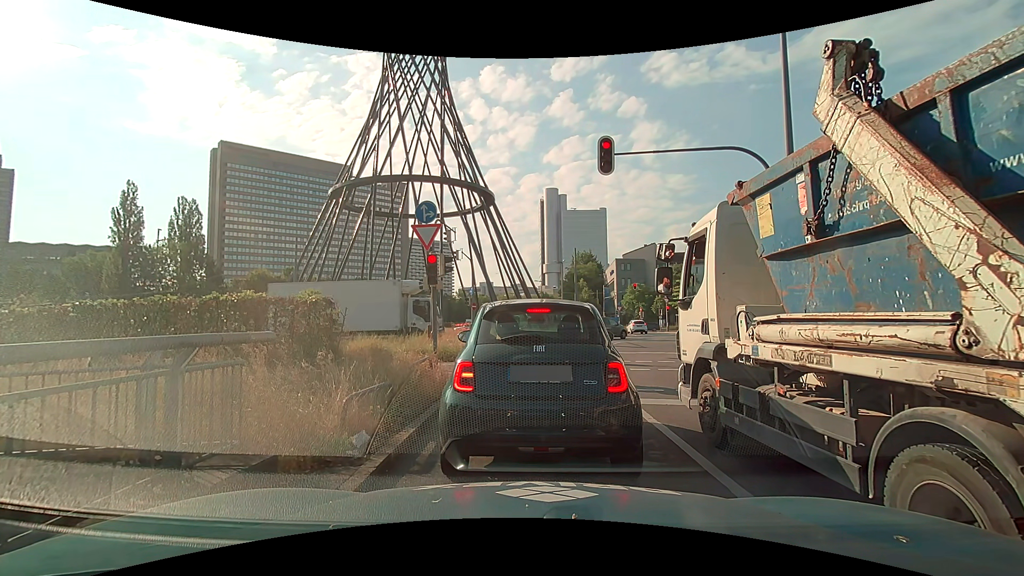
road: trunk_link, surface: asphalt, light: Day
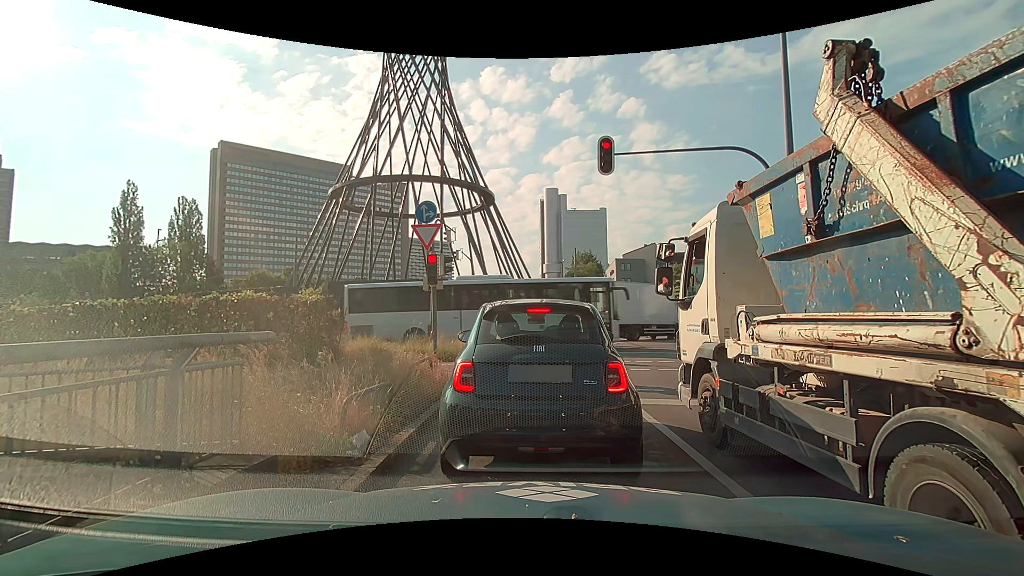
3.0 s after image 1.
(0.0, 0.0) m; 0°
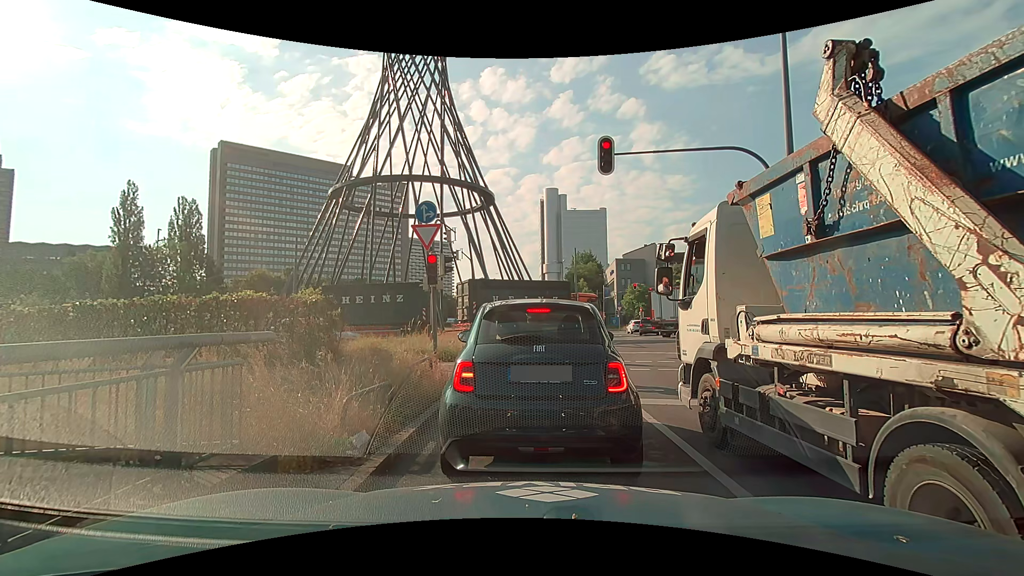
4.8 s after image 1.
(0.0, 0.0) m; 0°
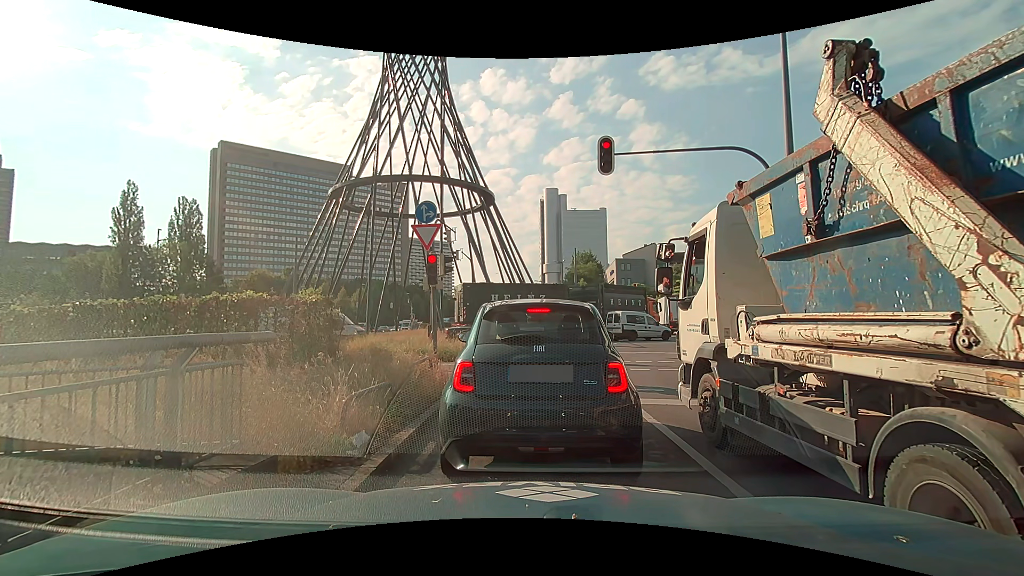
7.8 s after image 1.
(0.0, 0.0) m; 0°
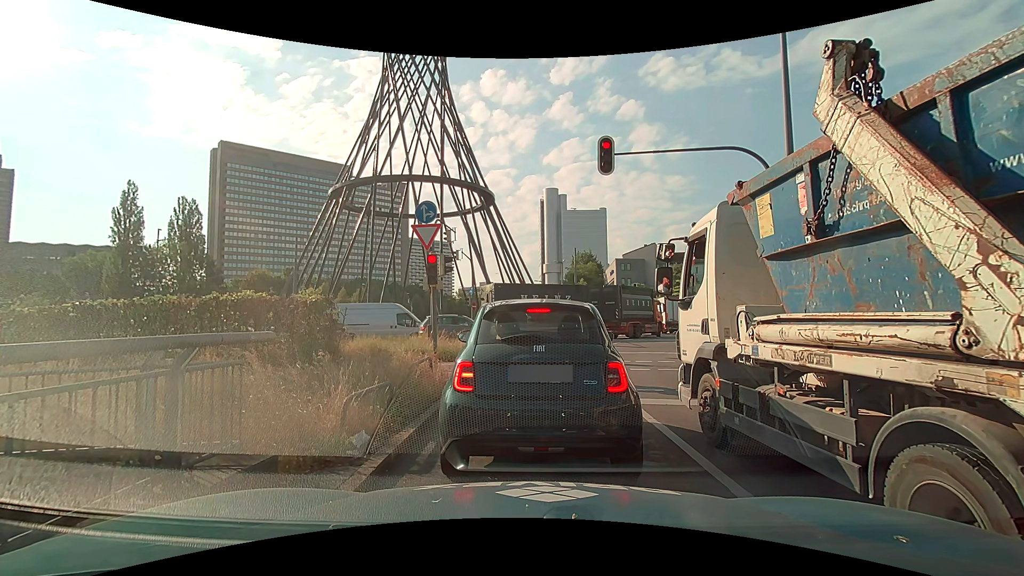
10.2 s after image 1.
(0.0, 0.0) m; 0°
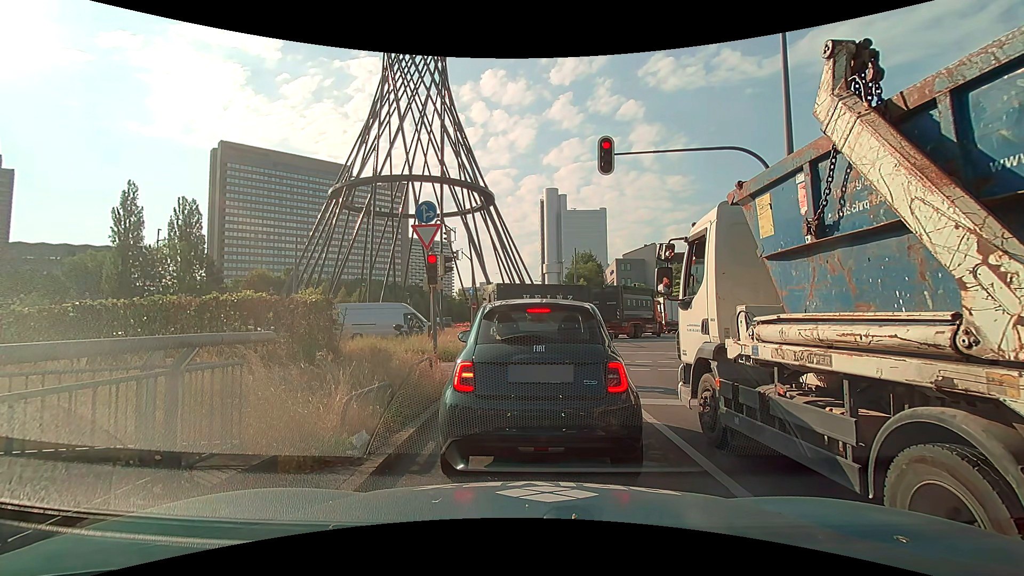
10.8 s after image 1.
(0.0, 0.0) m; 0°
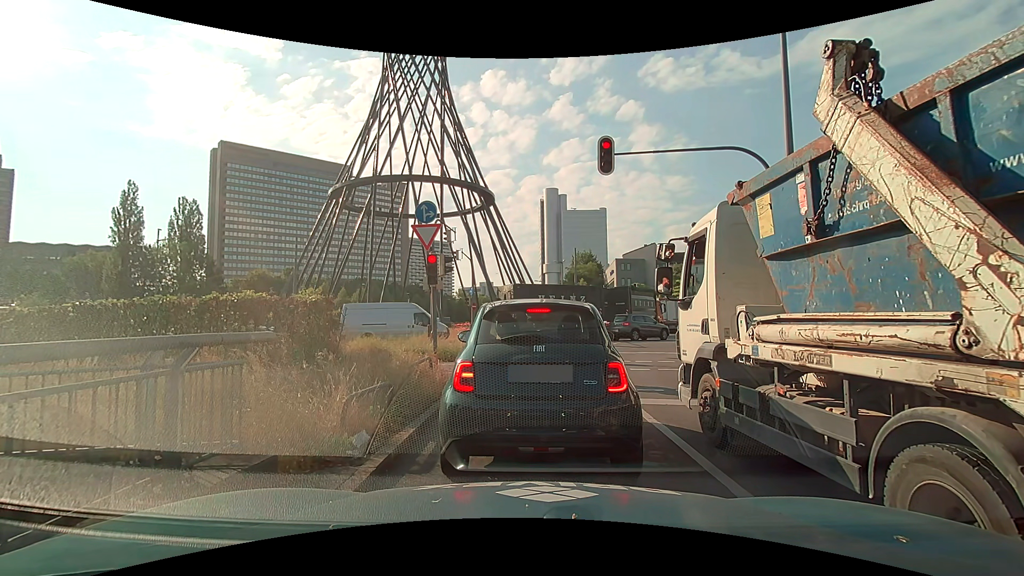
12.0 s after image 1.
(0.0, 0.0) m; 0°
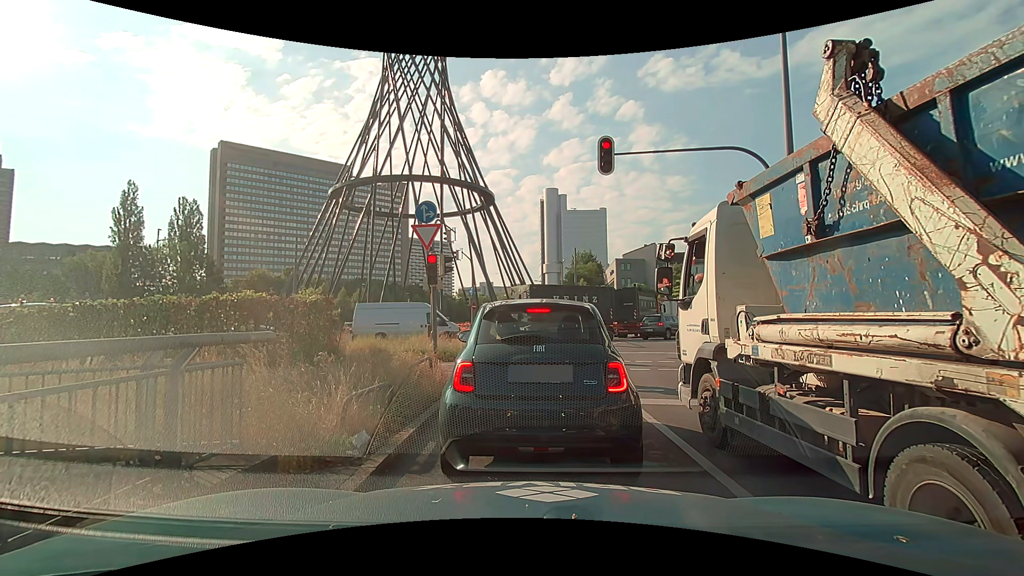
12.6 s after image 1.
(0.0, 0.0) m; 0°
(0, +10) (0, +20) (+2, +30) (+6, +39) (+10, +48) (+11, +58) (+9, +68) (+6, +78) (0, +86) (-9, +90) m
